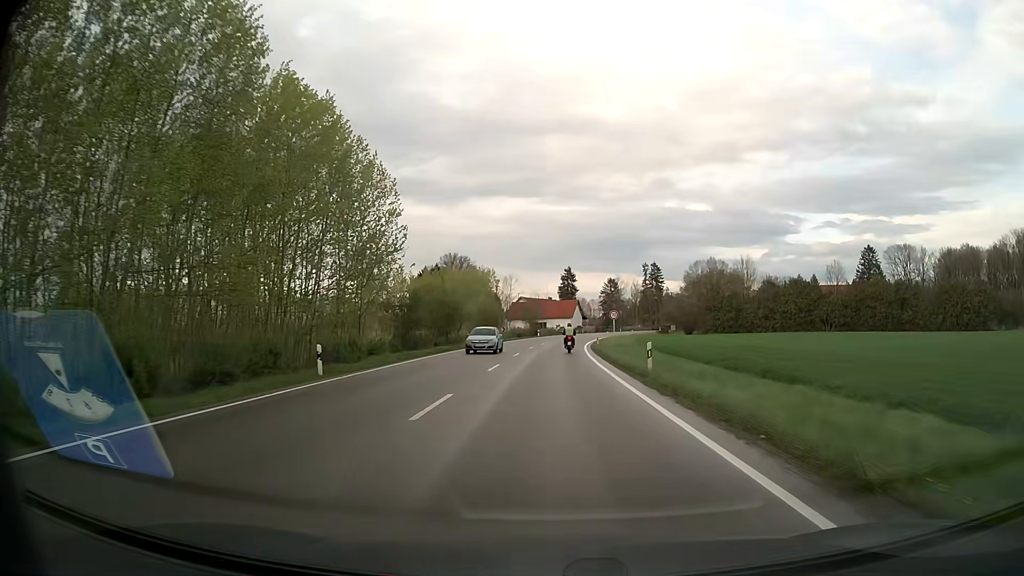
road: secondary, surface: asphalt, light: Day
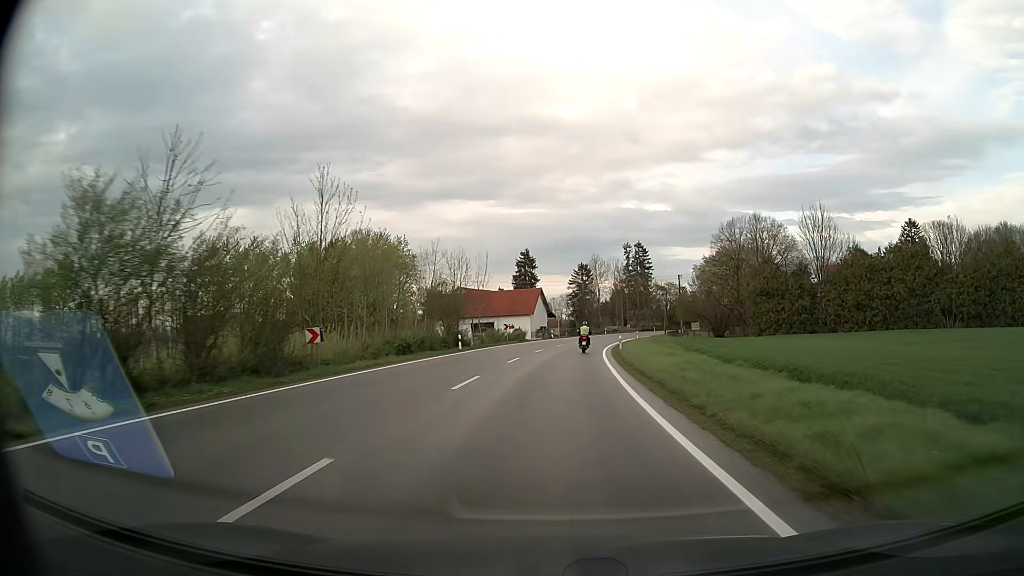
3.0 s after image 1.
(+1.3, +55.1) m; +4°
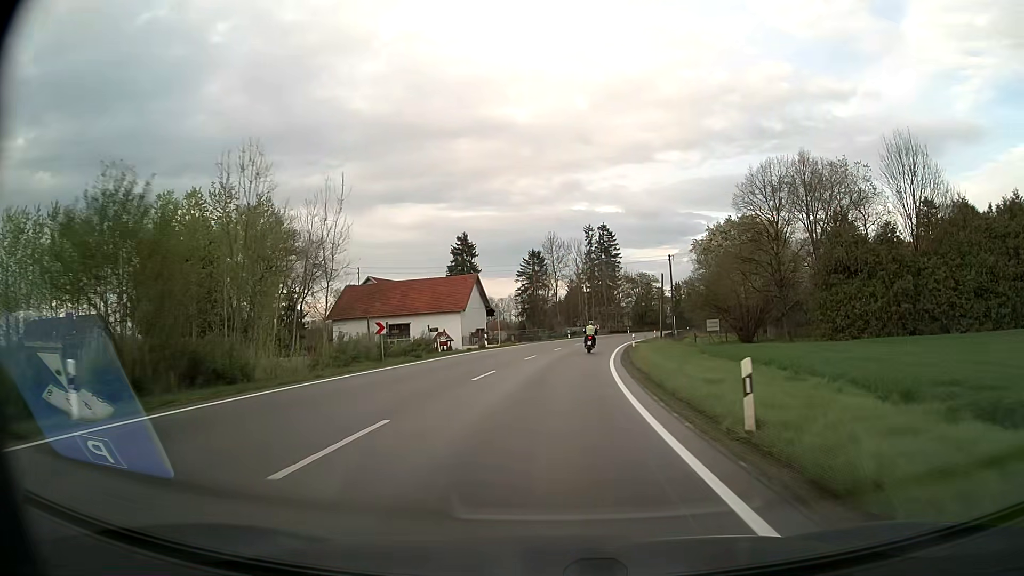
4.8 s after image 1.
(+1.1, +32.8) m; +4°
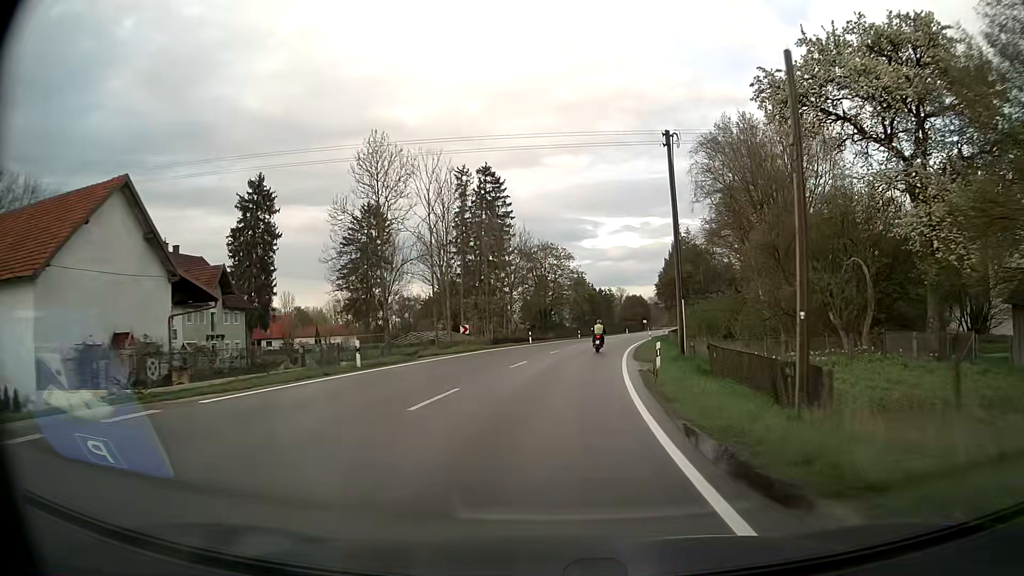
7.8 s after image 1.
(+4.4, +54.3) m; +10°
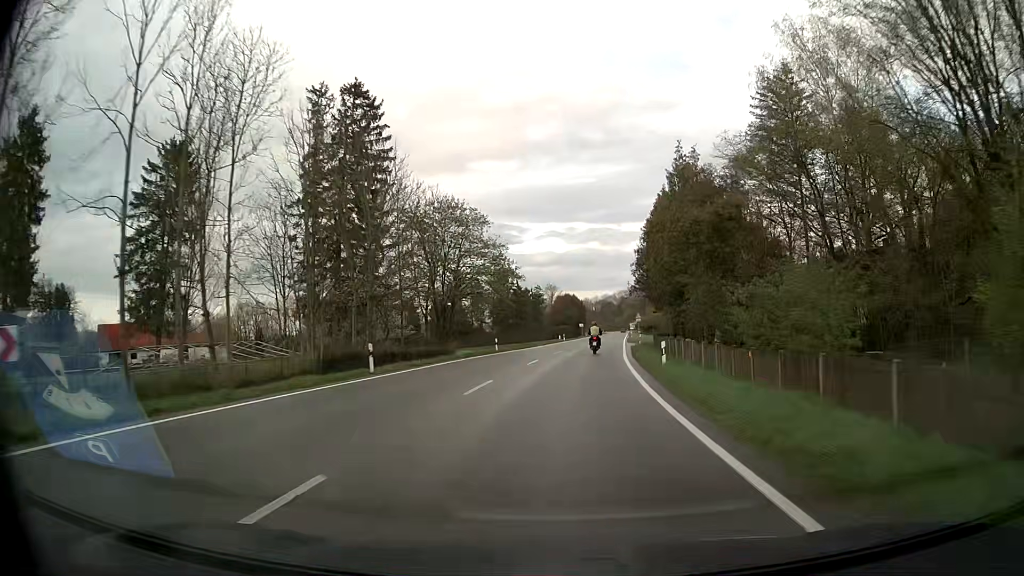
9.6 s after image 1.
(+1.8, +32.7) m; +6°
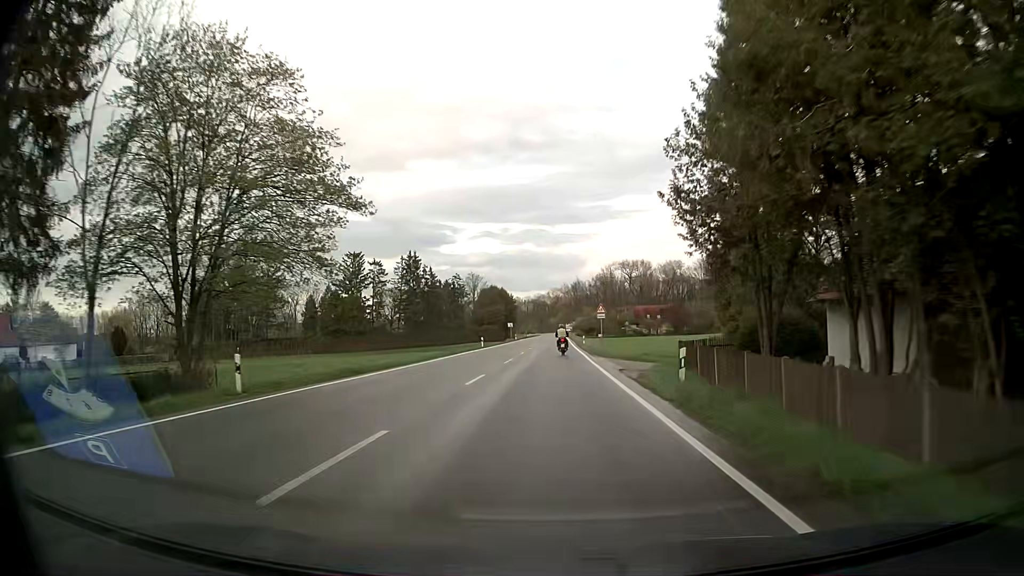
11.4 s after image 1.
(+1.8, +32.9) m; +6°
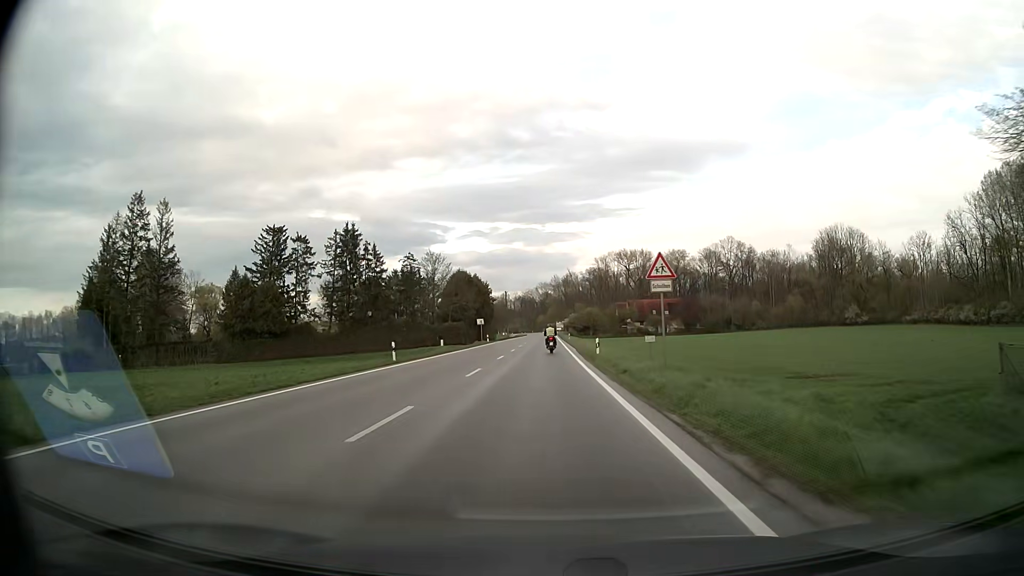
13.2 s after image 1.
(+0.5, +33.1) m; +1°
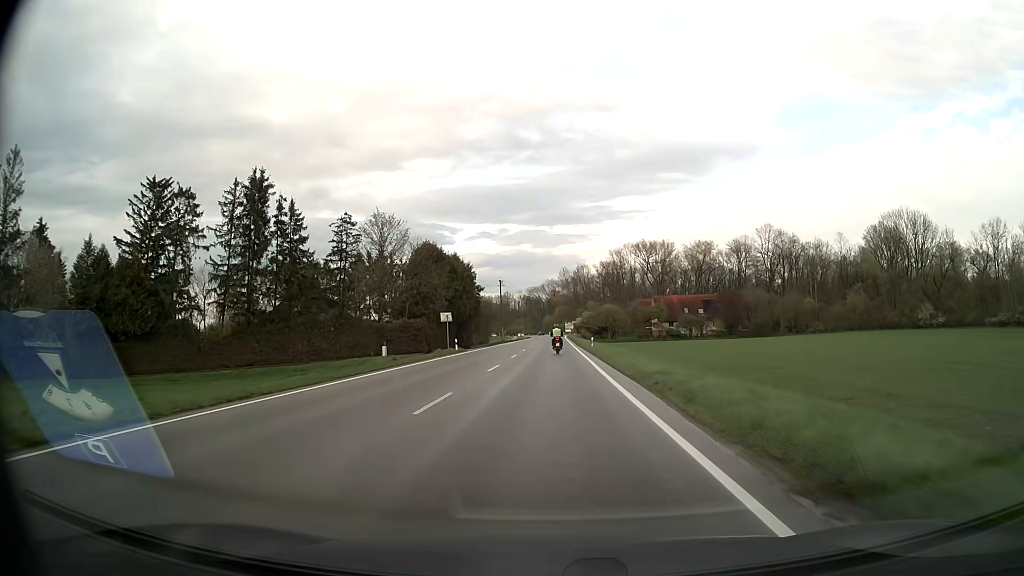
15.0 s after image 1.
(-0.2, +33.3) m; -1°
(0, +10) (0, +20) (0, +30) (0, +40) (0, +50) (+1, +60) (+1, +70) (+1, +80) (+1, +90) (+1, +100) m
